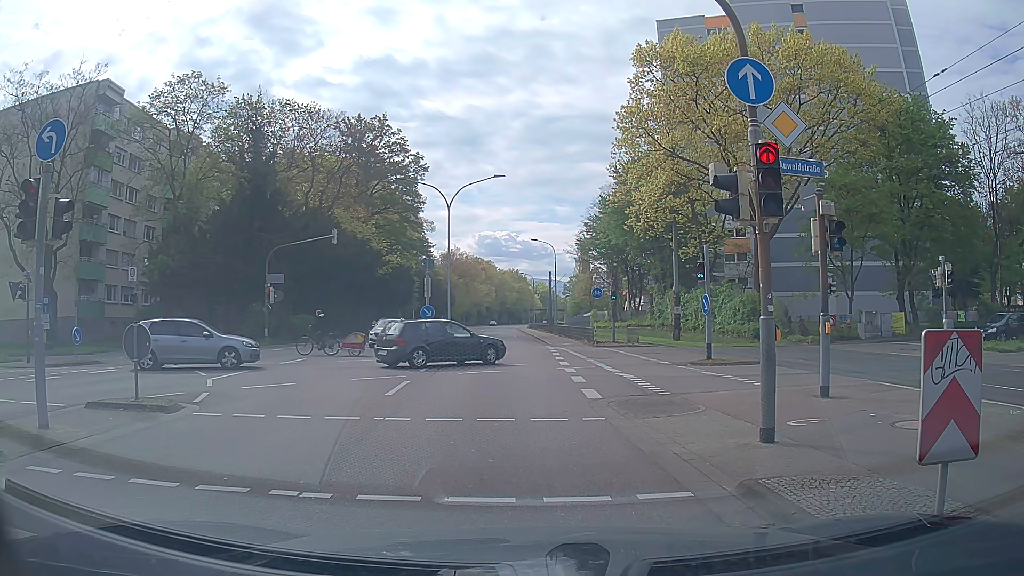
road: secondary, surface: asphalt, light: Day
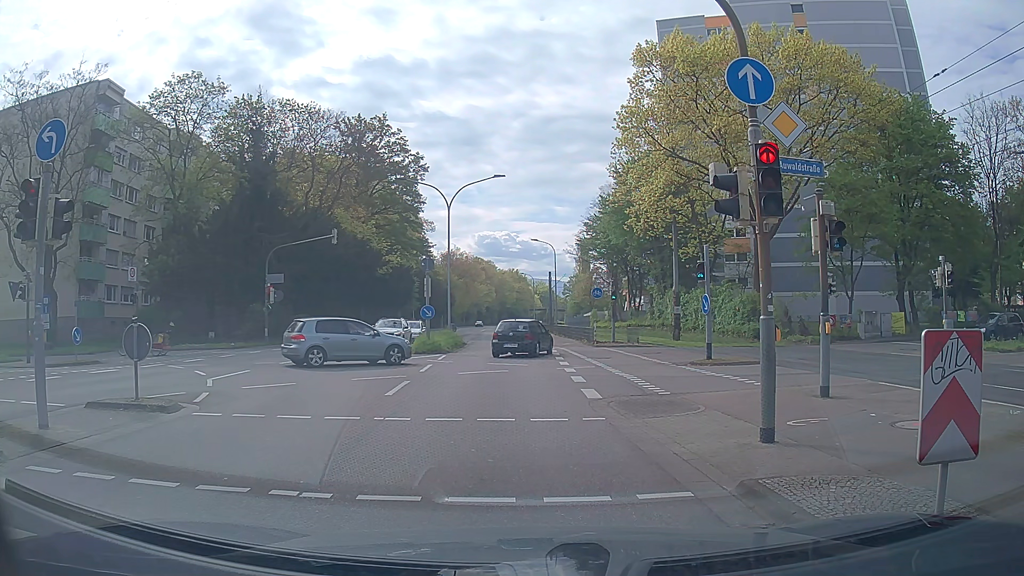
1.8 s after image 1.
(0.0, 0.0) m; 0°
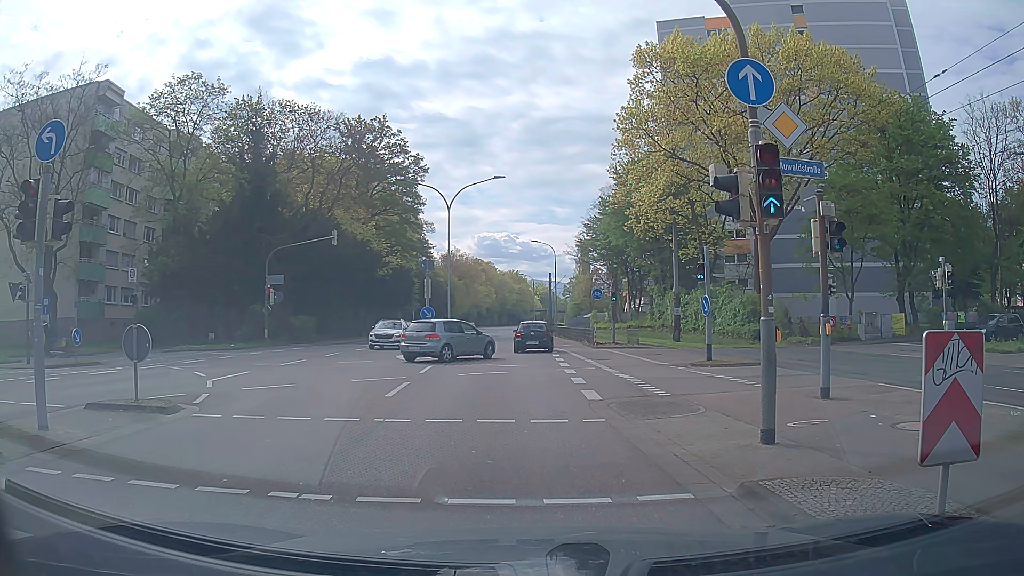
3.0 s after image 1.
(0.0, 0.0) m; 0°
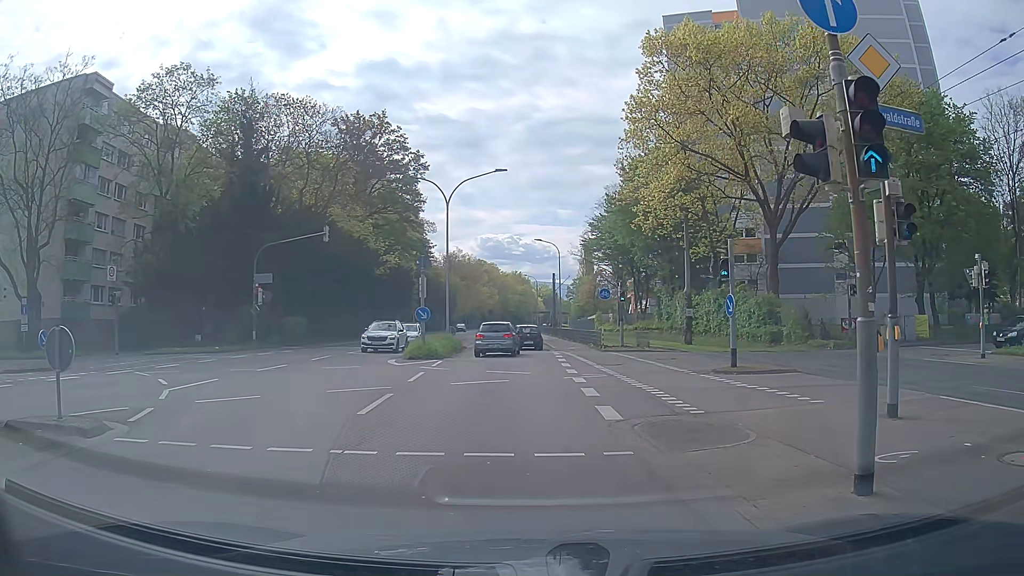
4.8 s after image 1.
(0.0, +2.5) m; +2°
(0, +10) (0, +20) (-1, +30) (-1, +40) (-1, +50) (-2, +60) (-2, +70) (-2, +80) (-3, +90) (-3, +100) m
